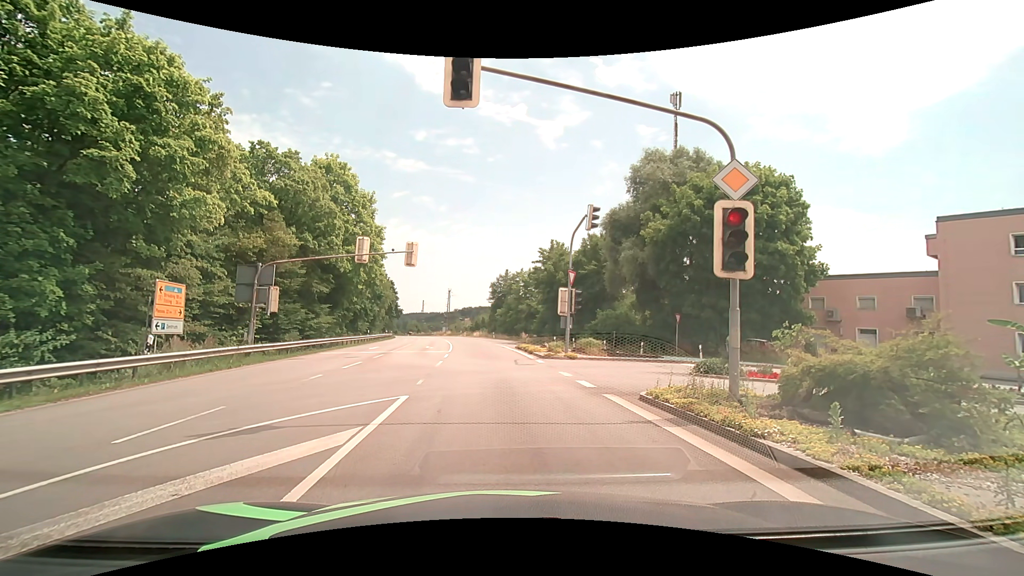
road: primary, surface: asphalt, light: Day
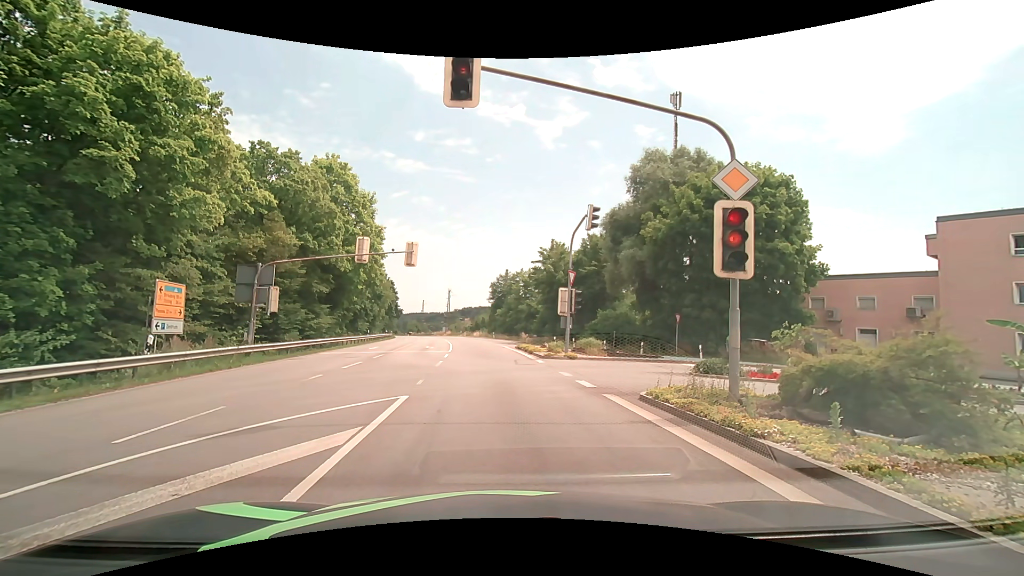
(0.0, 0.0) m; 0°
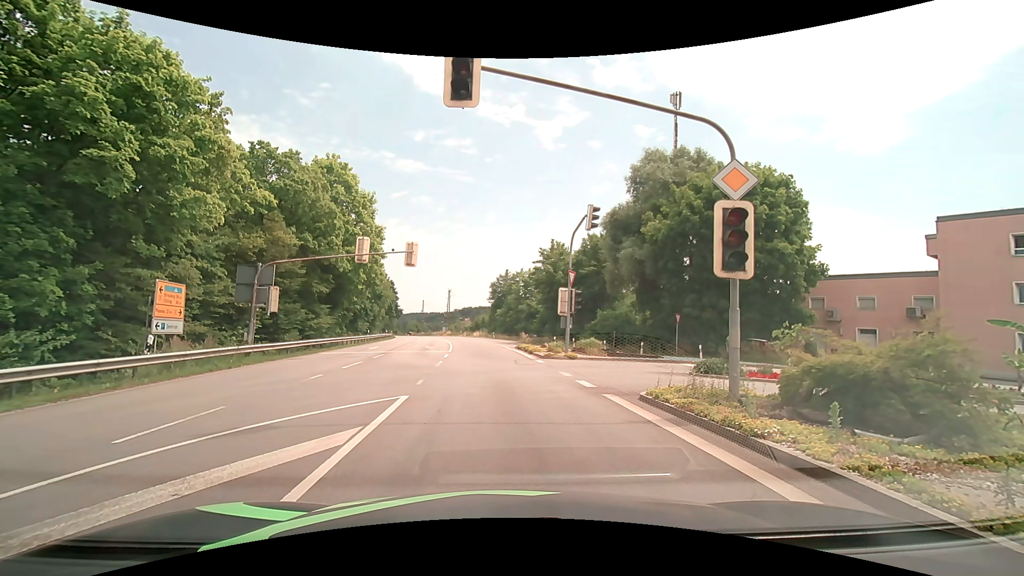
(0.0, 0.0) m; 0°
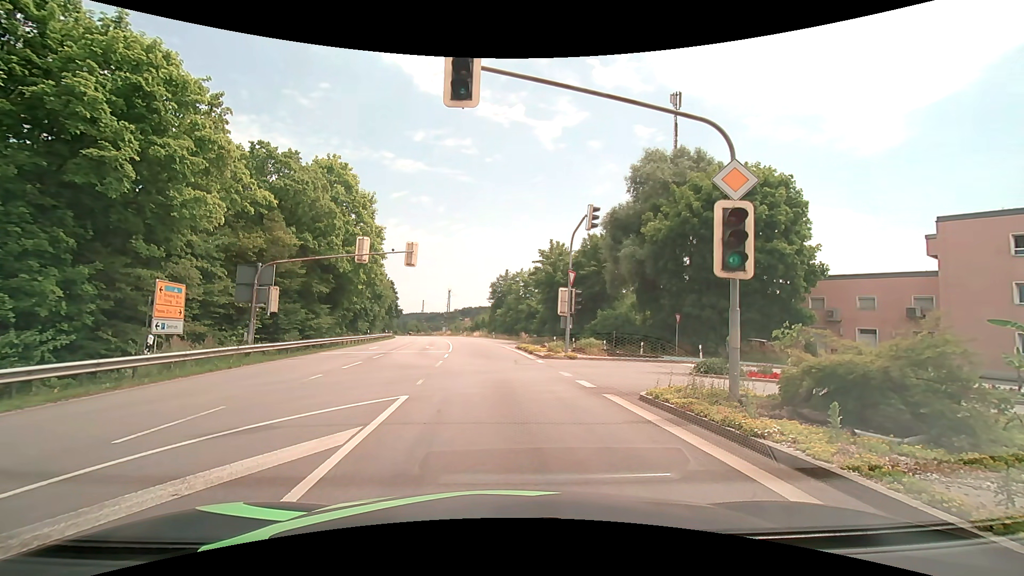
(0.0, 0.0) m; 0°
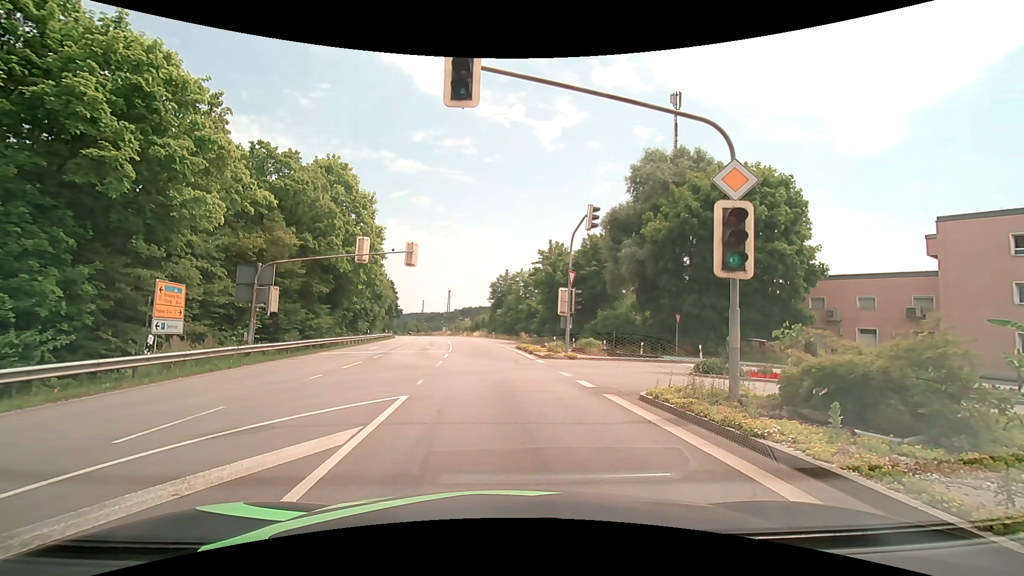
(0.0, 0.0) m; 0°
